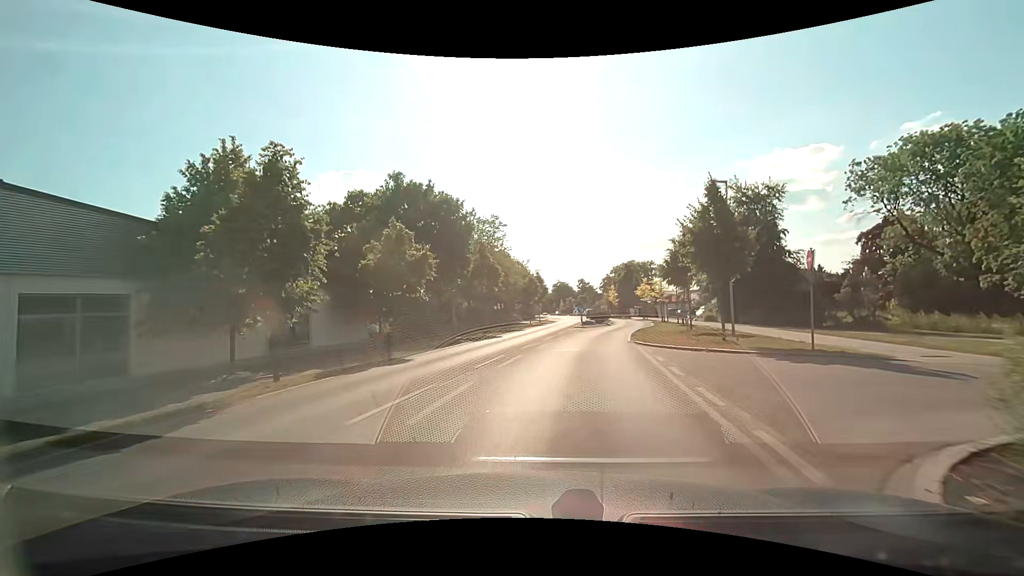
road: tertiary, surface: asphalt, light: Day
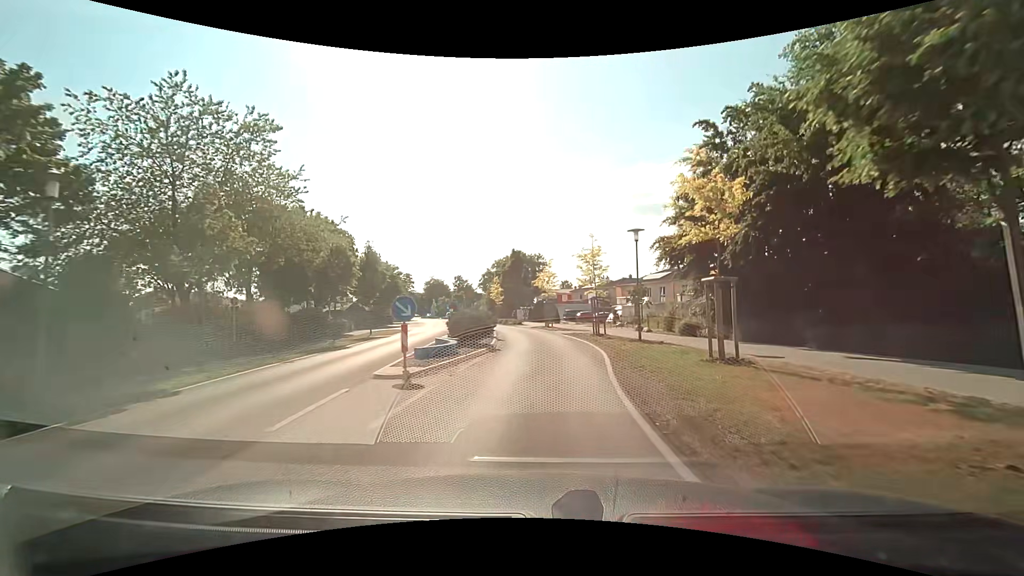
(+3.3, +28.0) m; +14°
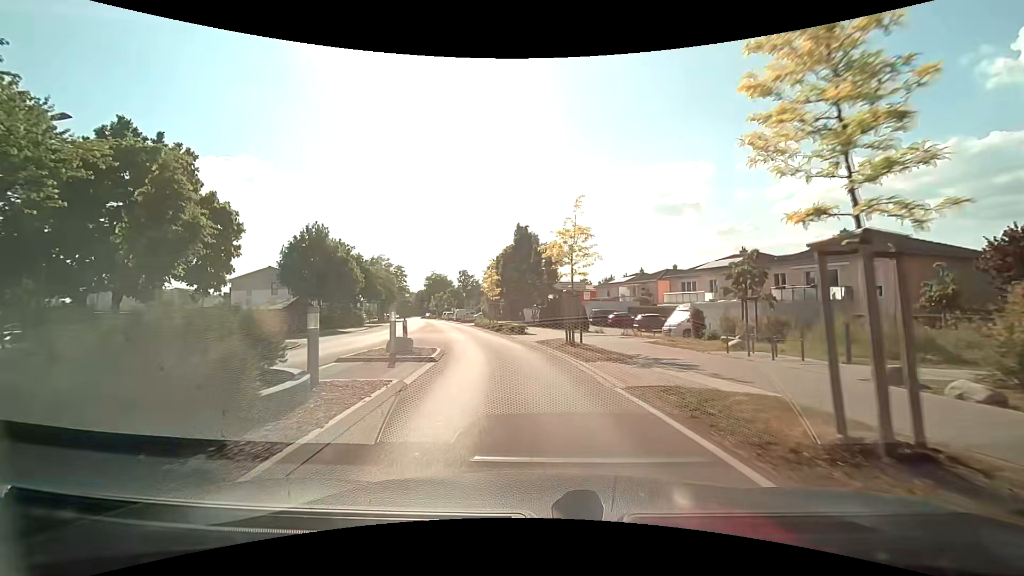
(+0.3, +21.7) m; -1°
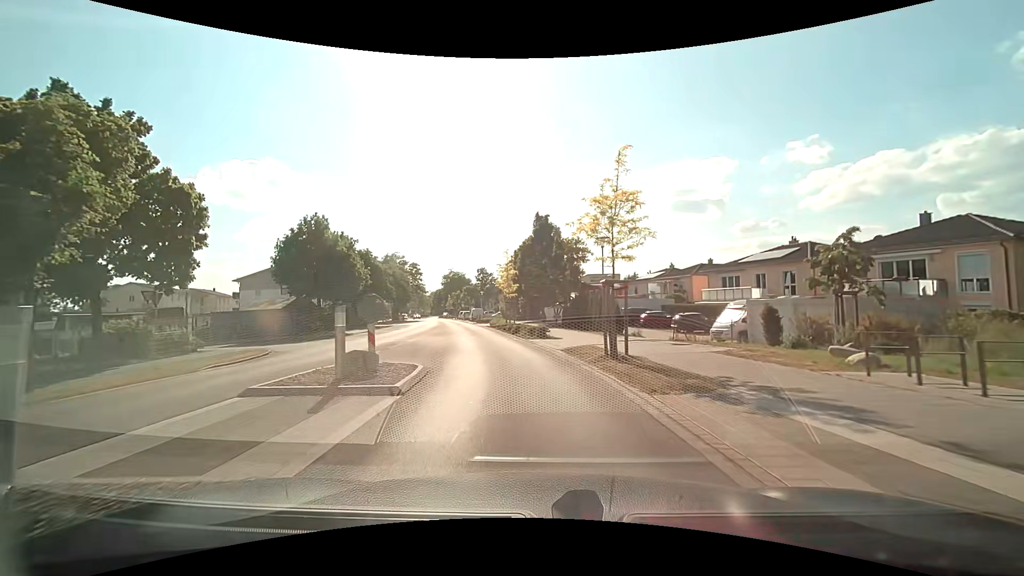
(-0.1, +5.3) m; -2°
(0, +10) (-2, +20) (-4, +30) (-6, +39) (-8, +49) (-10, +59) (-12, +69) (-14, +79) (-17, +88) (-19, +98) m
